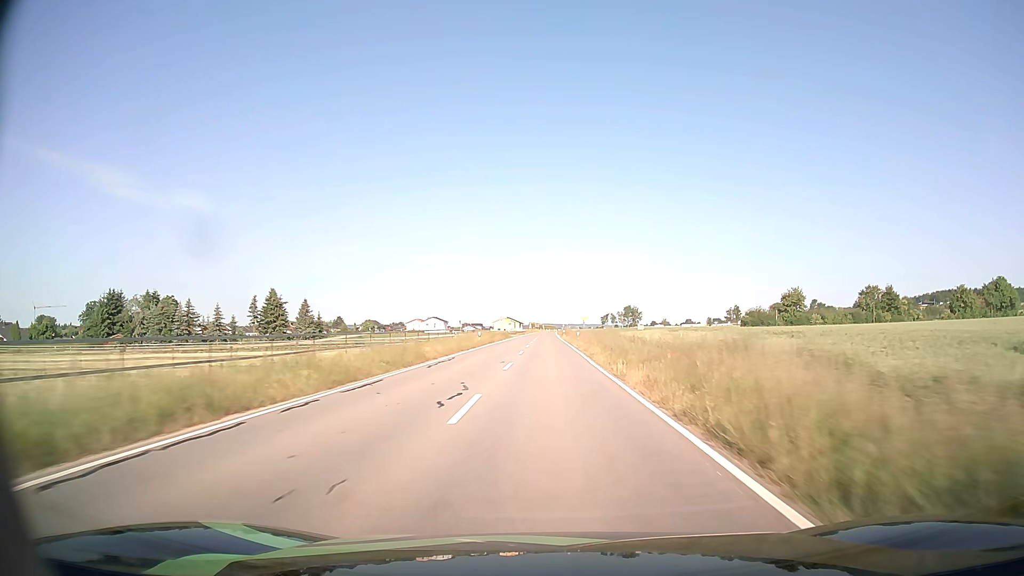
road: tertiary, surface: asphalt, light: Day
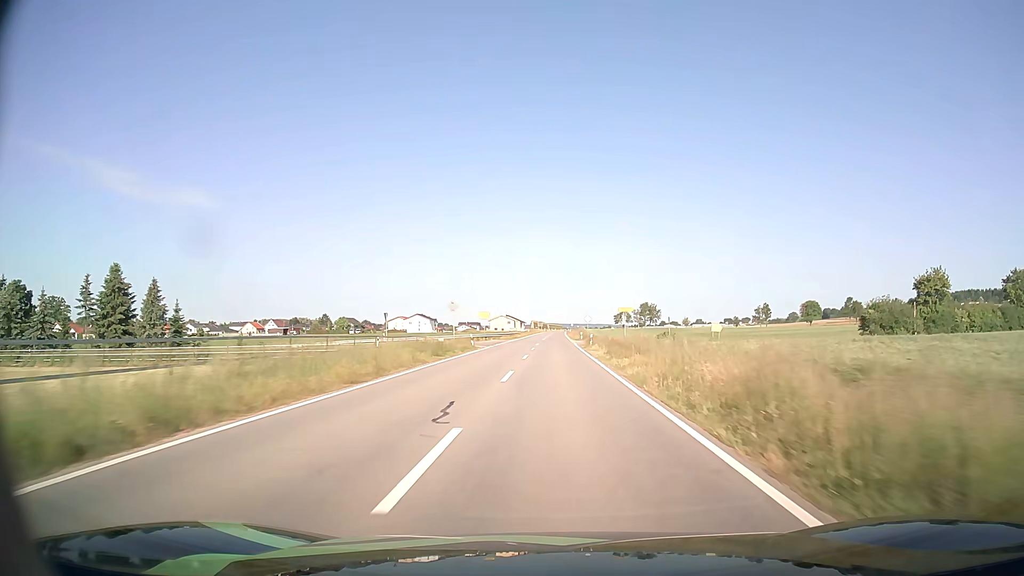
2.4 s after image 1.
(-0.3, +54.8) m; 0°
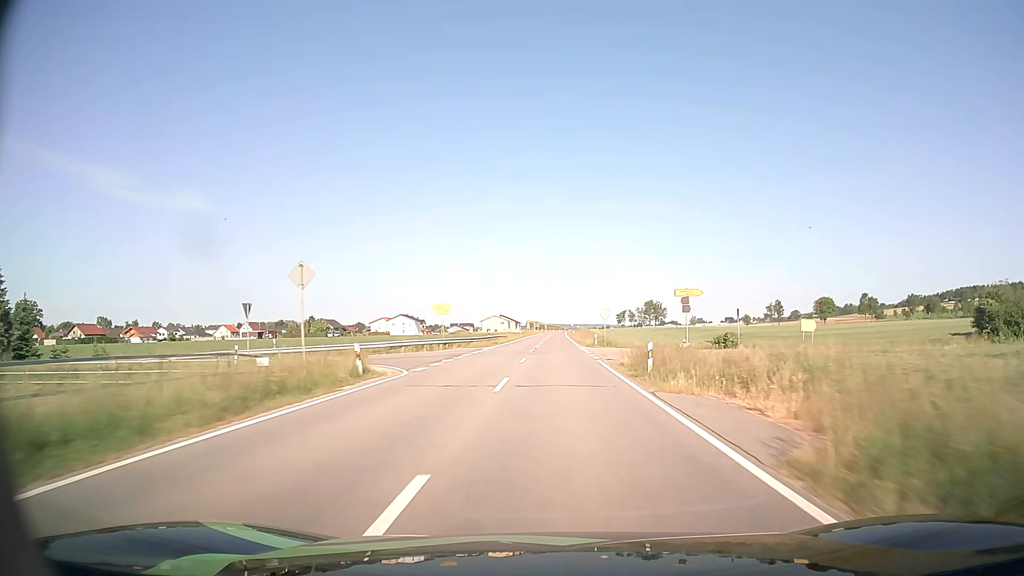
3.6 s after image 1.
(0.0, +27.6) m; 0°
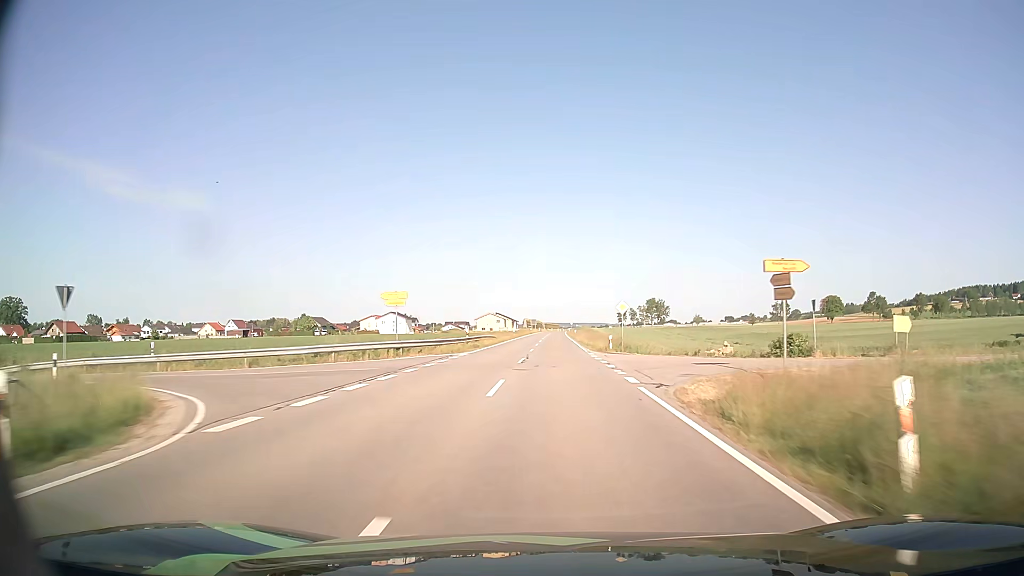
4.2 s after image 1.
(0.0, +13.8) m; 0°
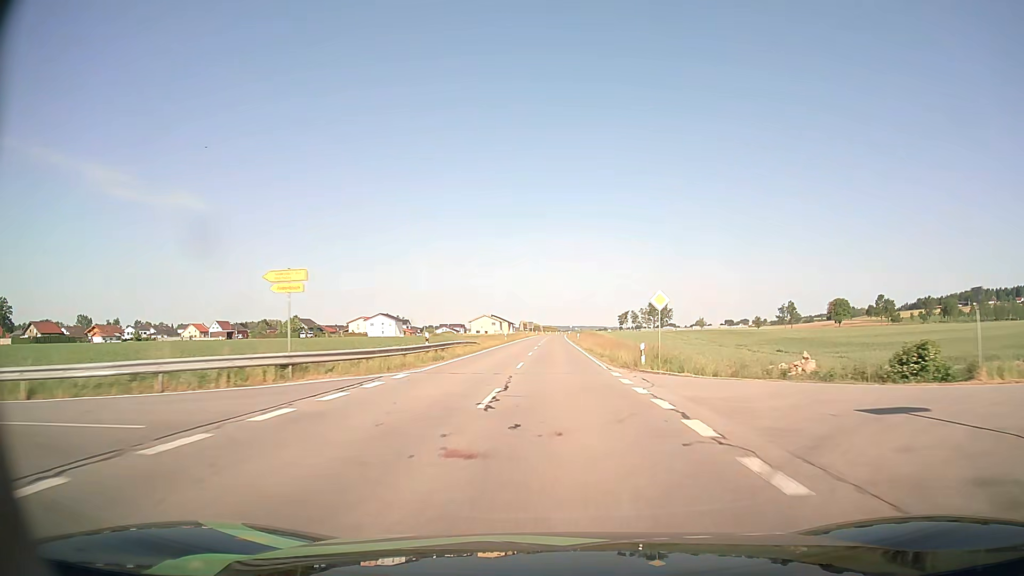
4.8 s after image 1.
(0.0, +13.8) m; 0°
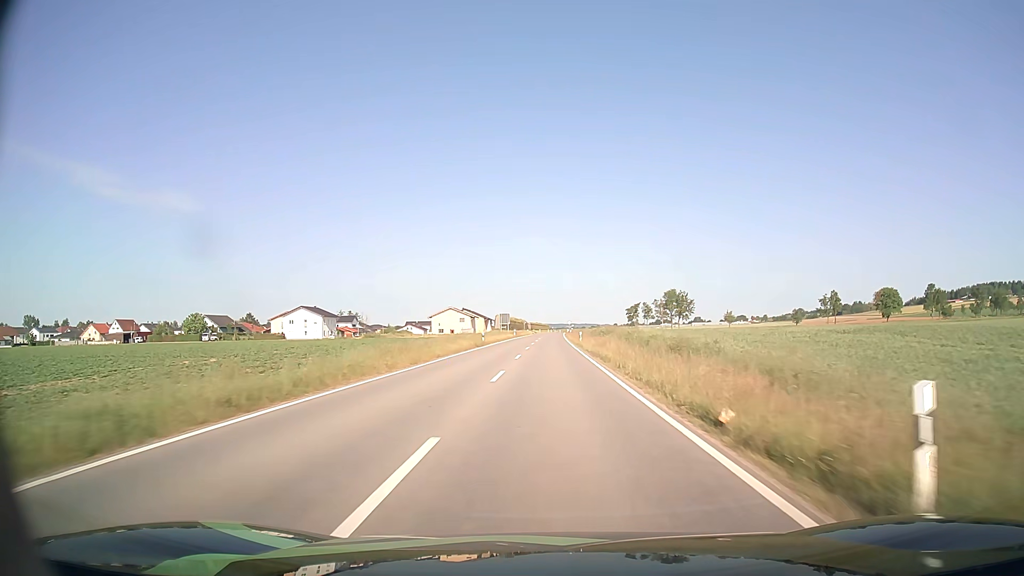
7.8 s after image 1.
(+0.6, +69.8) m; +1°
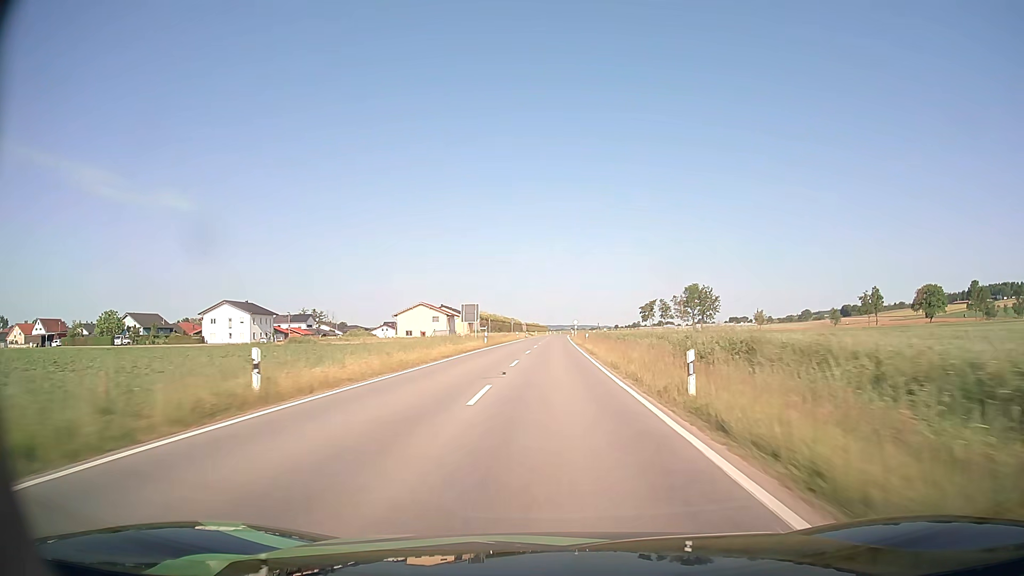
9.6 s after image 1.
(0.0, +42.4) m; 0°
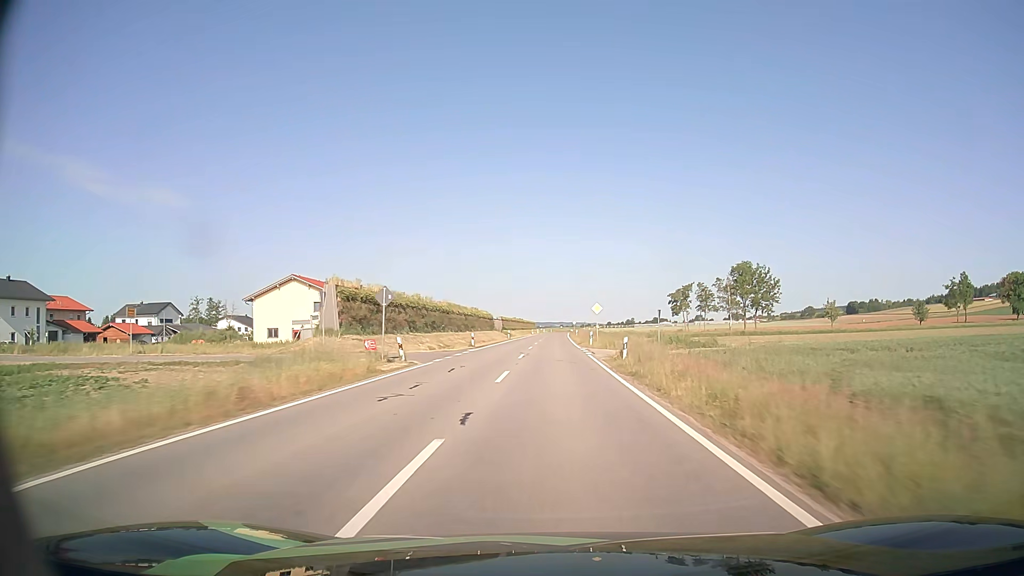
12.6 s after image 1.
(+0.5, +69.9) m; +1°
(0, +10) (0, +20) (0, +30) (0, +40) (0, +50) (0, +60) (+1, +70) (+1, +80) (+1, +90) (+1, +100) m
